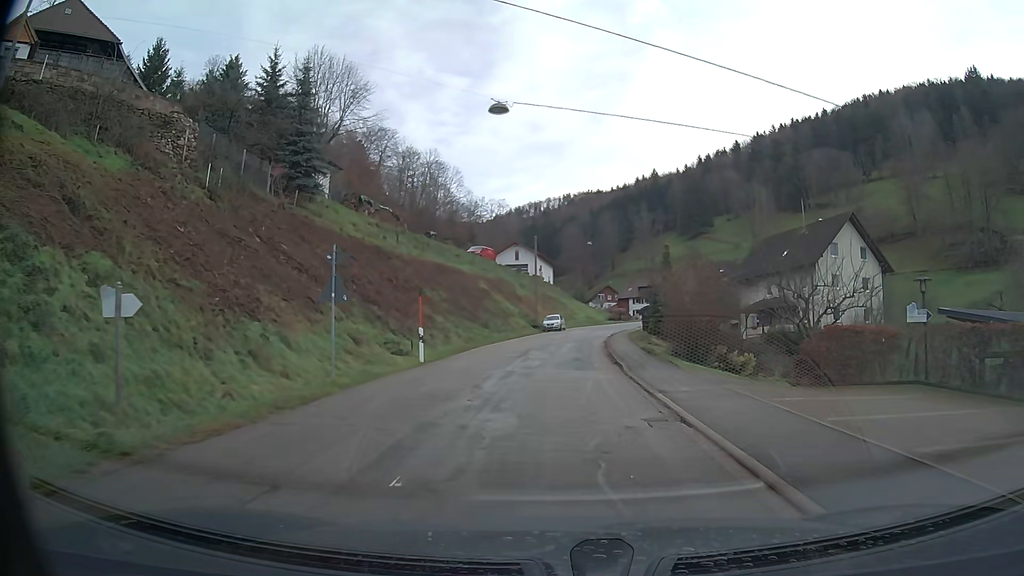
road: tertiary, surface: asphalt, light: Day
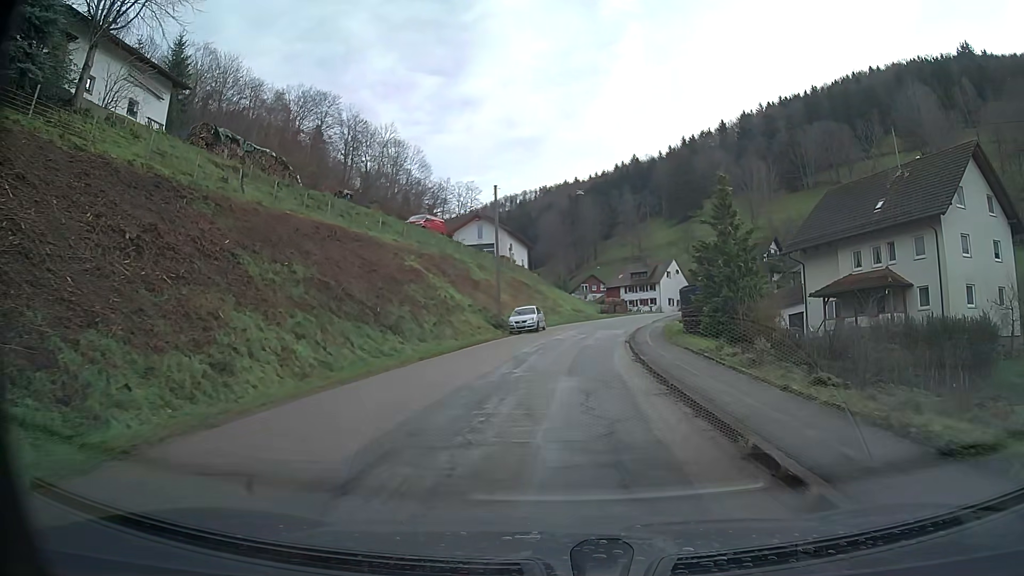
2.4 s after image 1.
(+0.3, +23.1) m; +2°
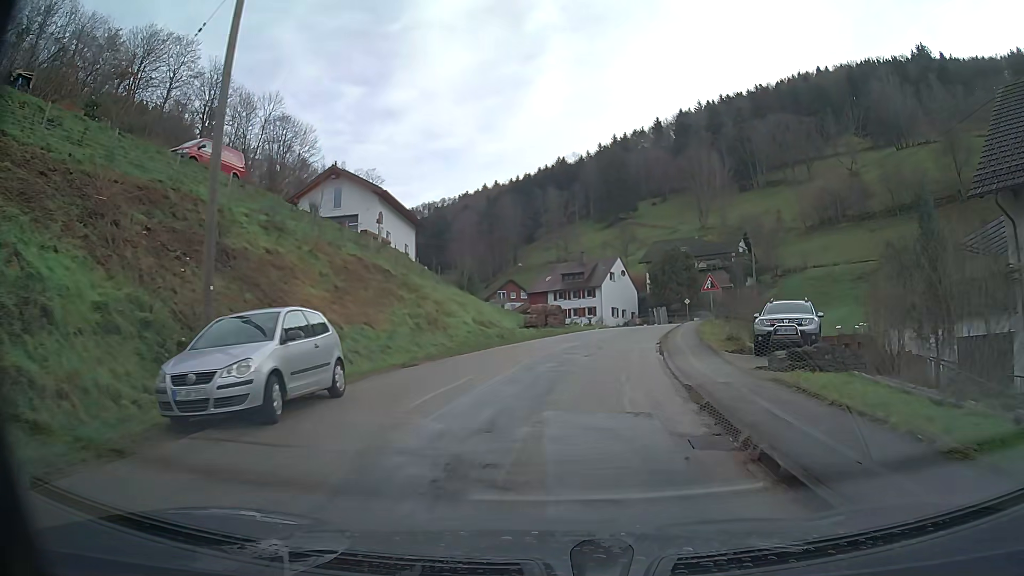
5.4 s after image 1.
(+1.5, +28.8) m; +8°
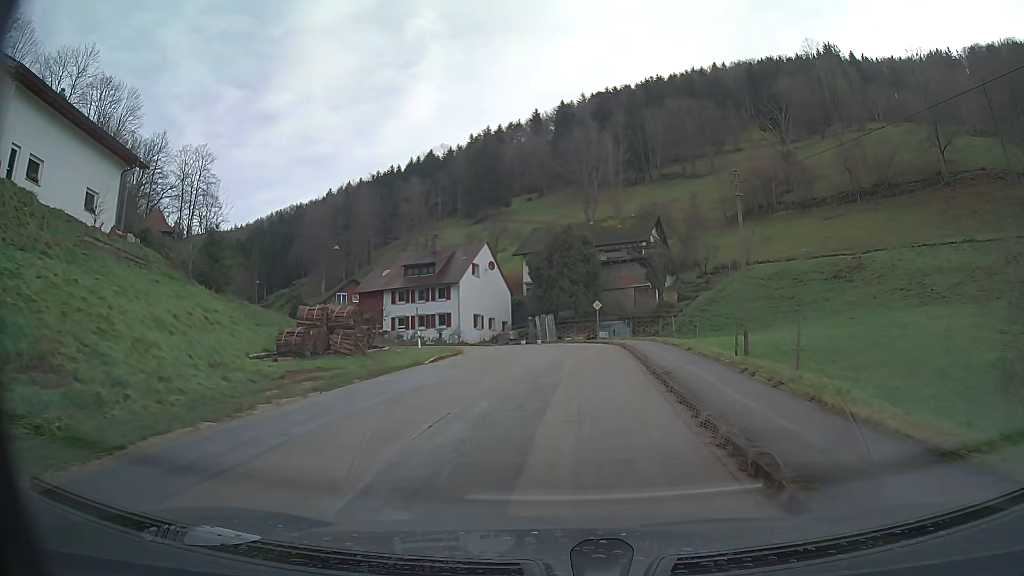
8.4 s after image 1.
(+2.5, +27.8) m; +11°
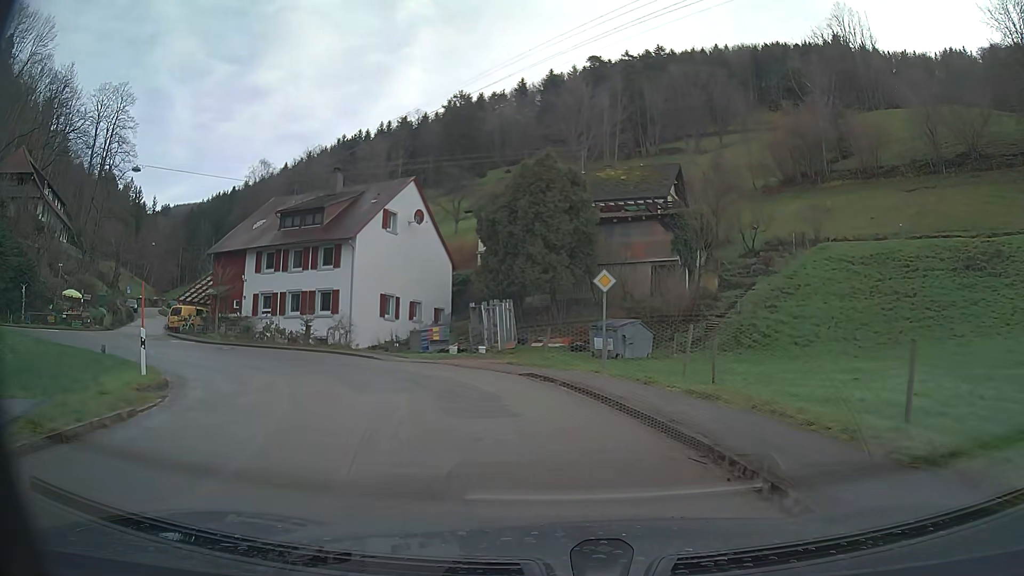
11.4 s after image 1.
(+0.5, +25.4) m; 0°
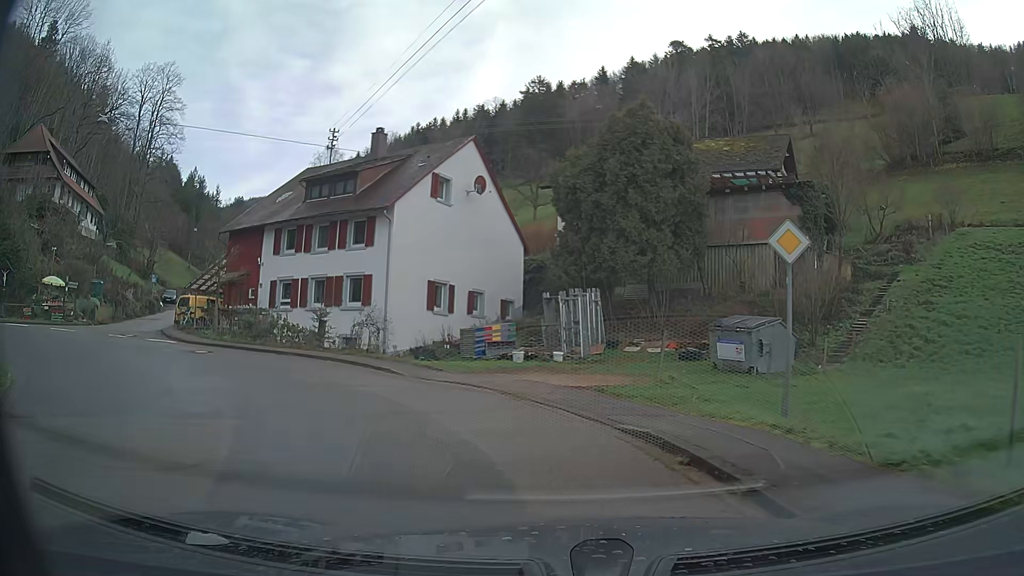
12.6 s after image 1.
(-0.5, +8.3) m; -9°
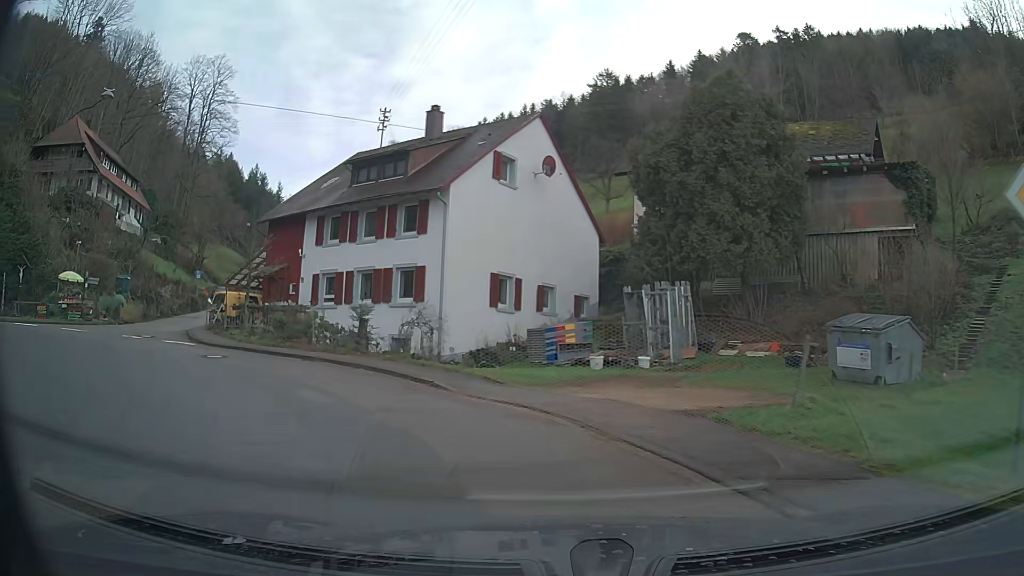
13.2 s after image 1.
(-0.2, +3.6) m; -7°
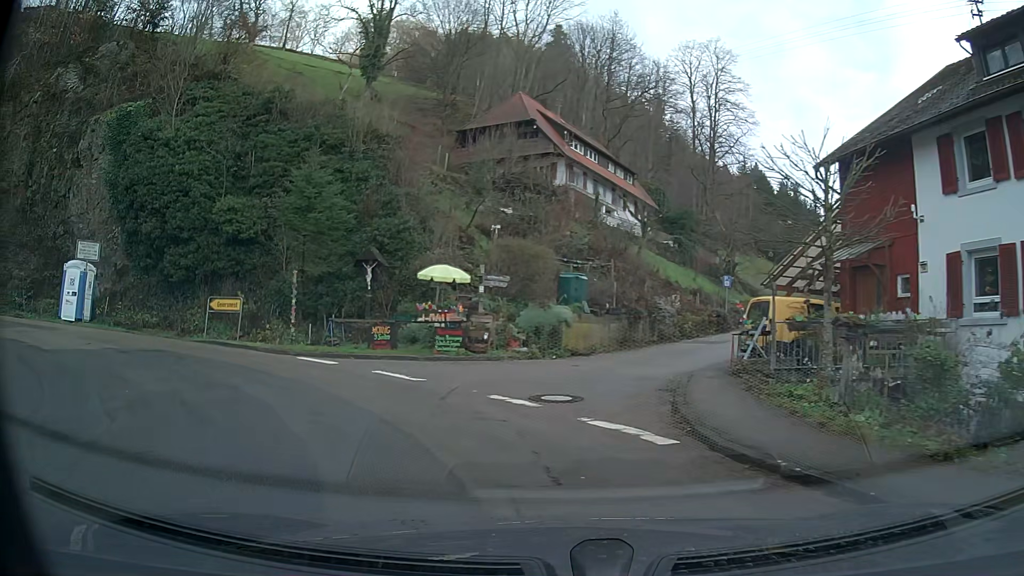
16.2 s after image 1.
(-5.9, +13.8) m; -45°
(0, +10) (+4, +19) (+10, +28) (+15, +36) (+19, +45) (+24, +54) (+28, +63) (+33, +72) (+38, +80) (+44, +89) m
